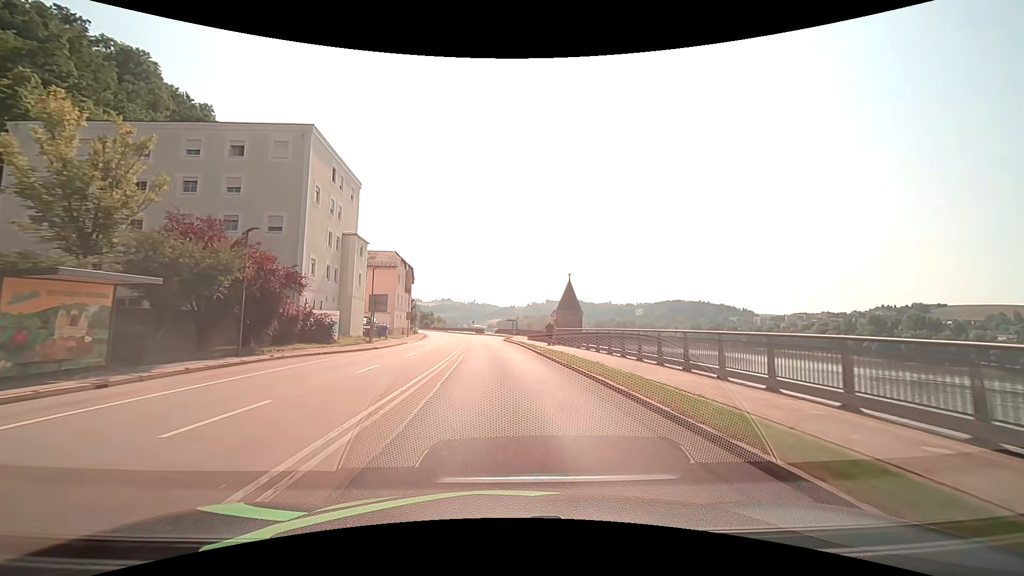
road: primary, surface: asphalt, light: Day
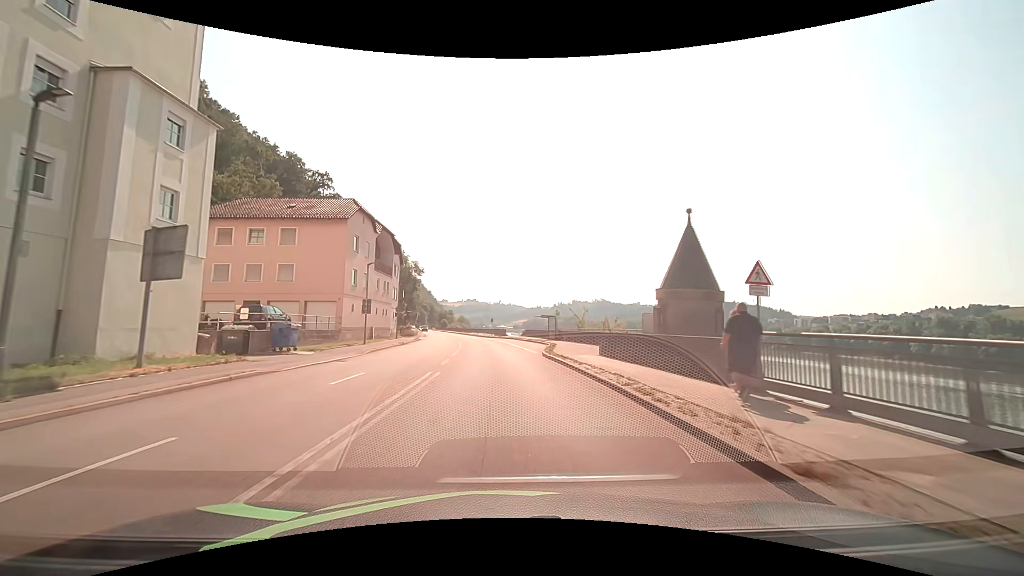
(-0.8, +30.4) m; -3°
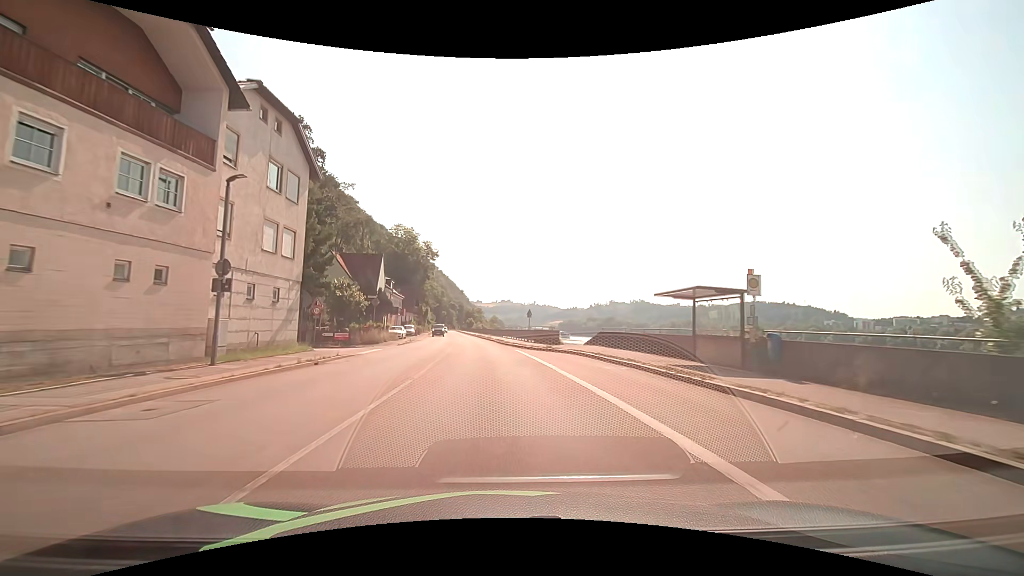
(-1.1, +38.0) m; -4°
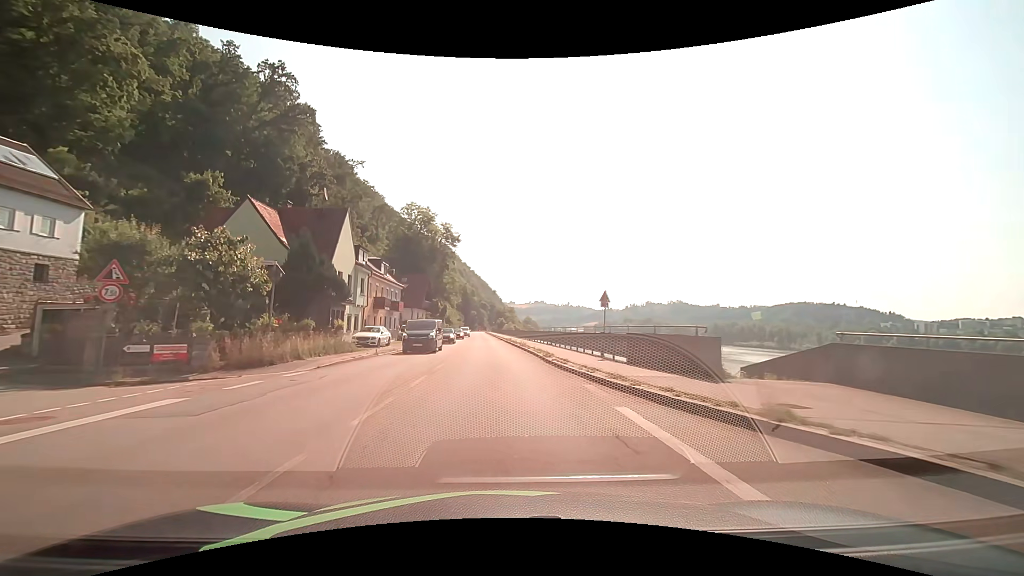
(-0.8, +22.8) m; -4°
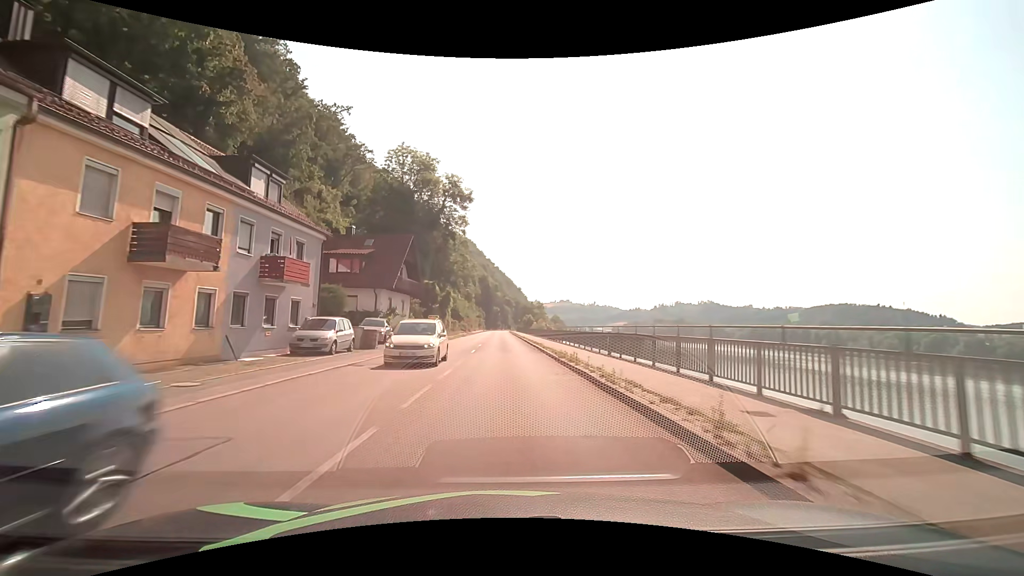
(-1.0, +30.4) m; -3°
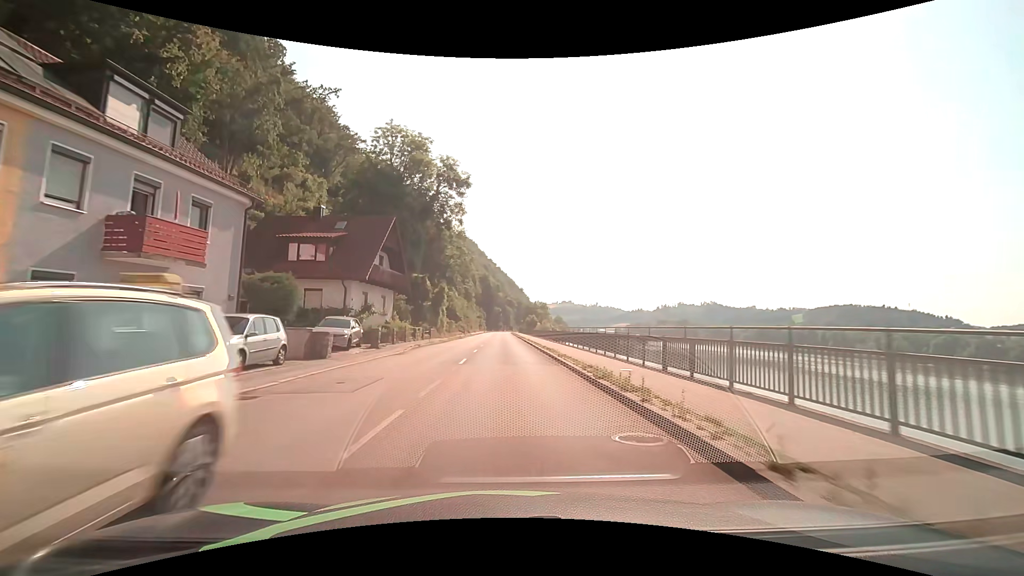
(0.0, +7.6) m; 0°
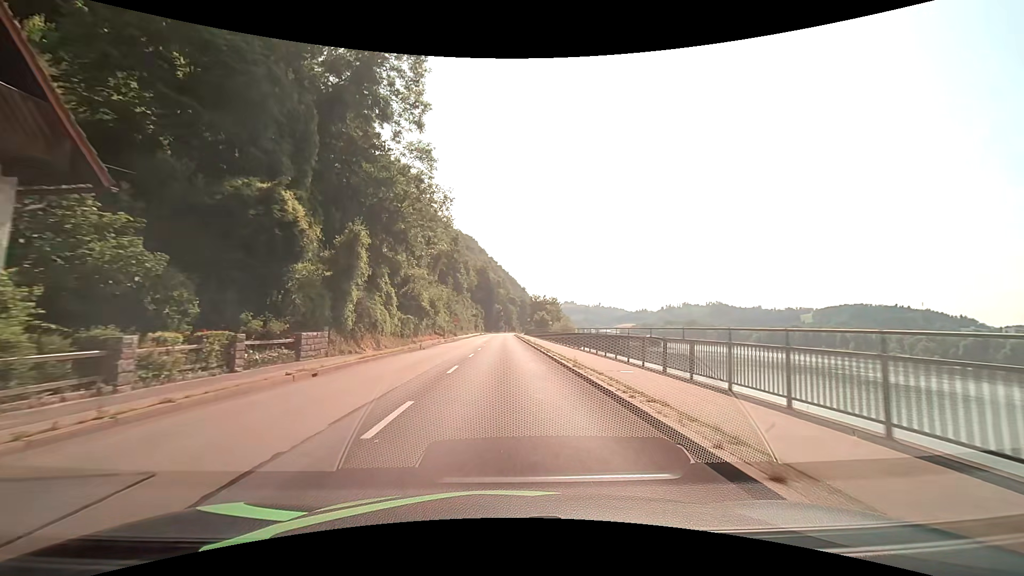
(-0.1, +30.5) m; 0°
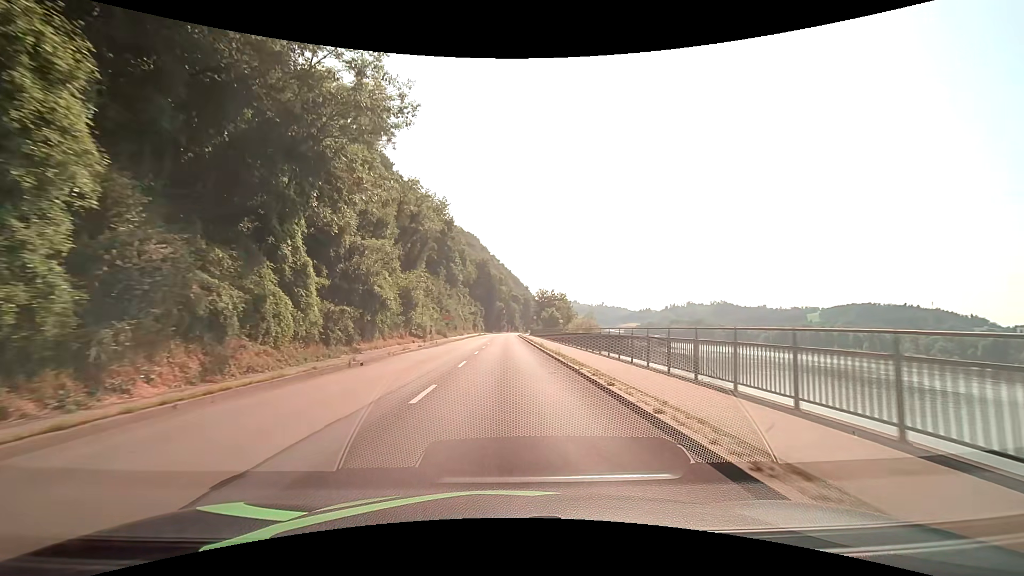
(-0.1, +15.2) m; 0°
(0, +10) (0, +20) (0, +30) (0, +40) (0, +50) (0, +60) (0, +70) (0, +80) (0, +90) (0, +100) m
